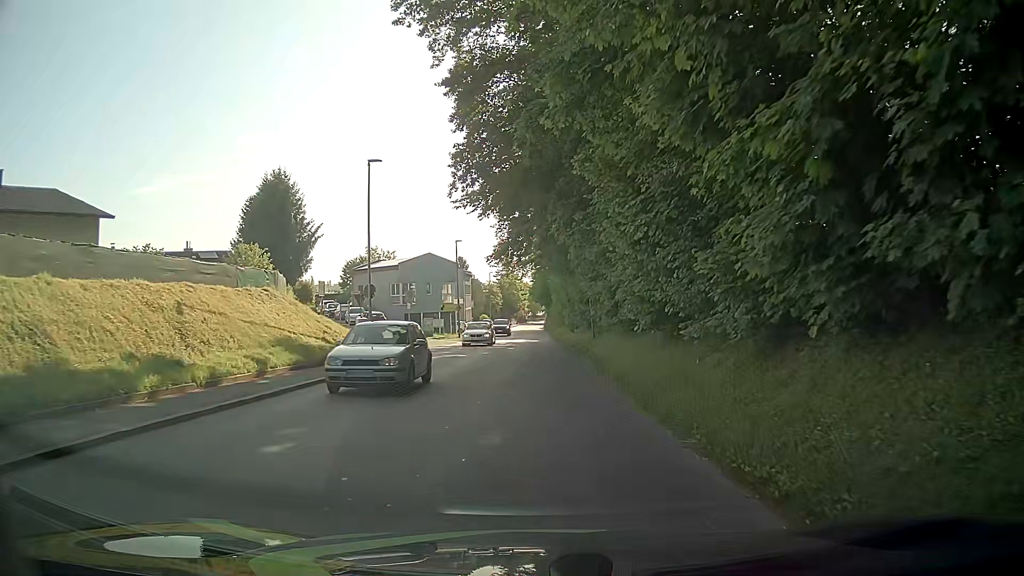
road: tertiary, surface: asphalt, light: Day
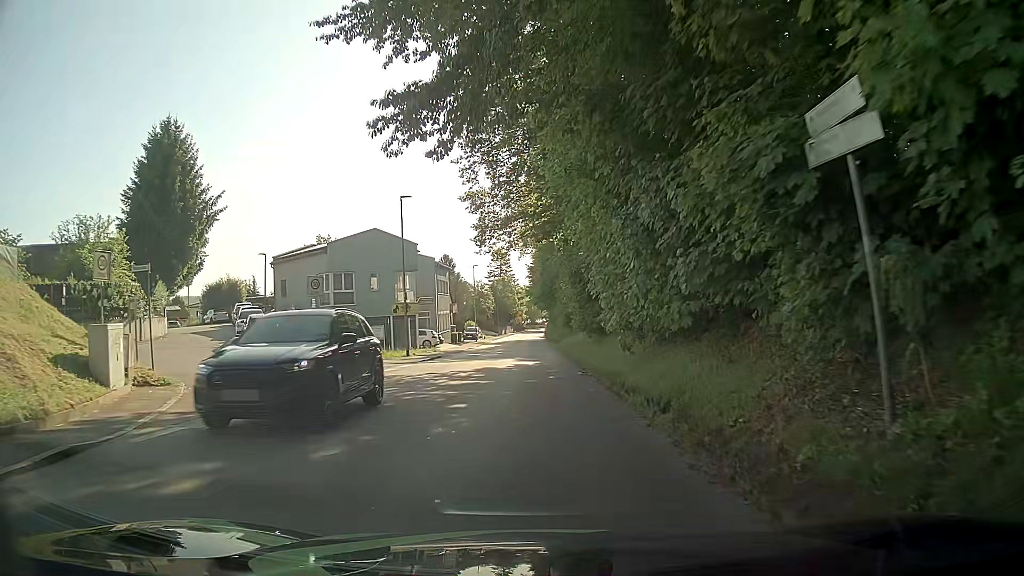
(0.0, +22.6) m; 0°
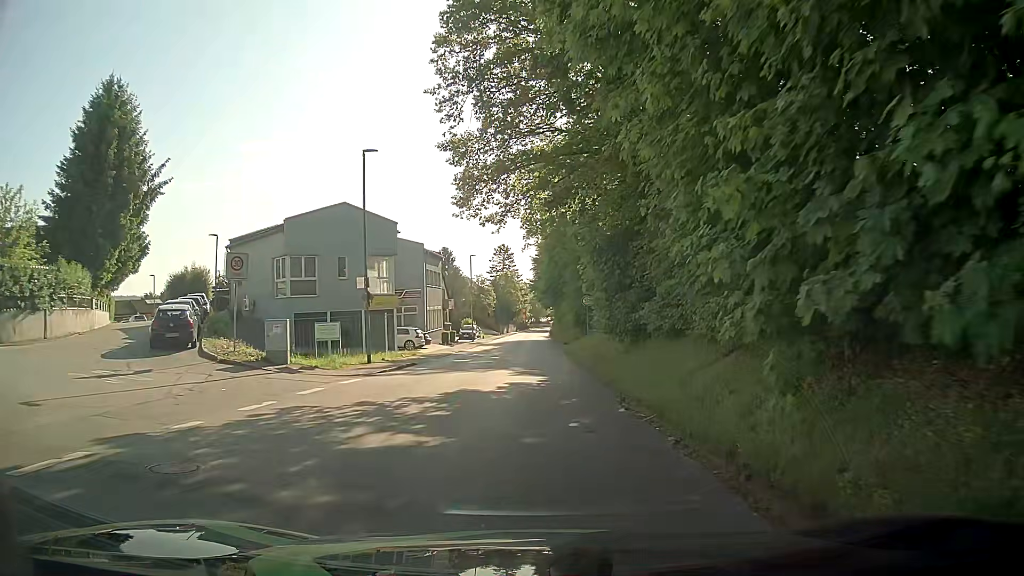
(0.0, +8.9) m; 0°
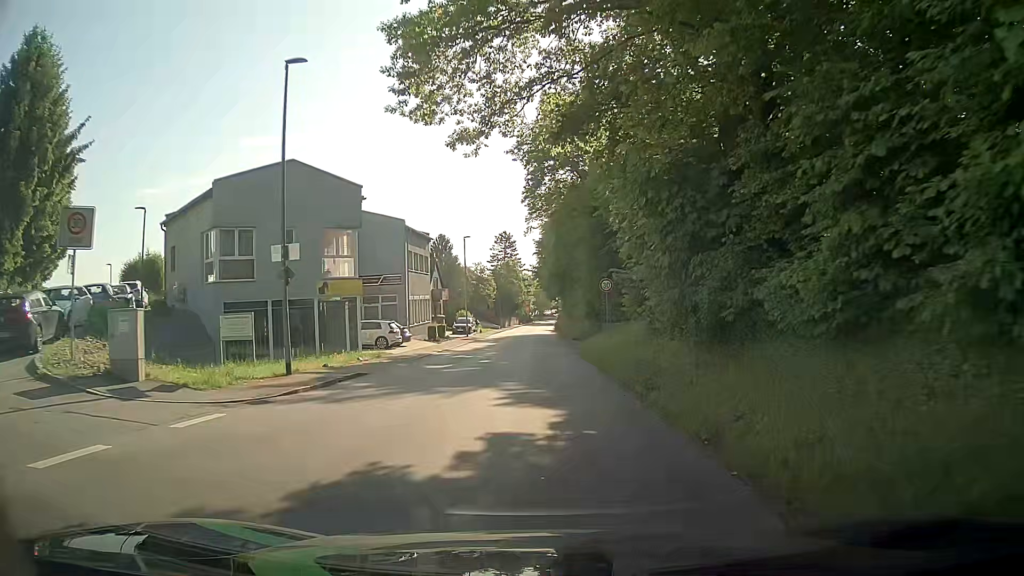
(-0.3, +9.0) m; -2°
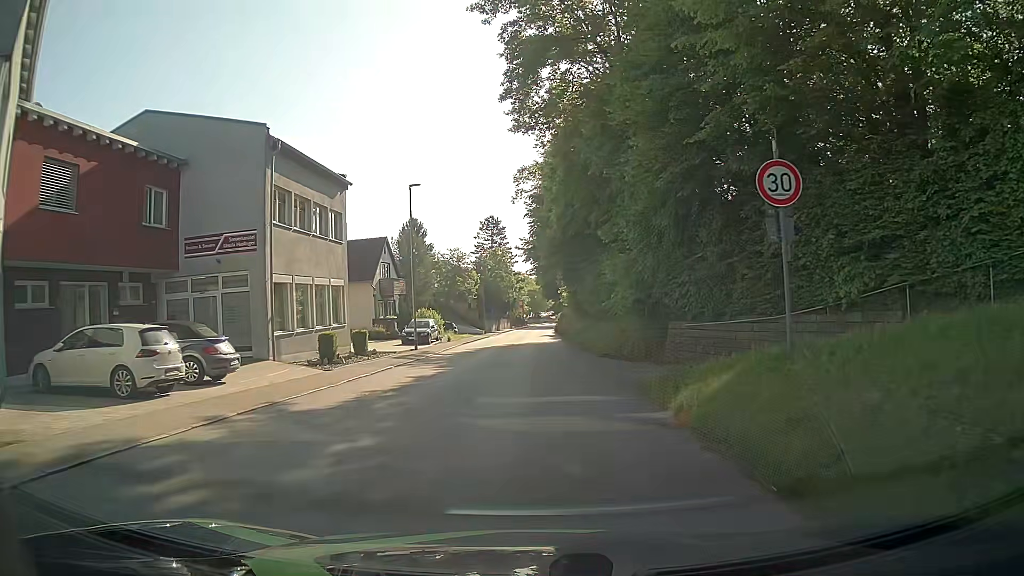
(+0.4, +22.6) m; +1°
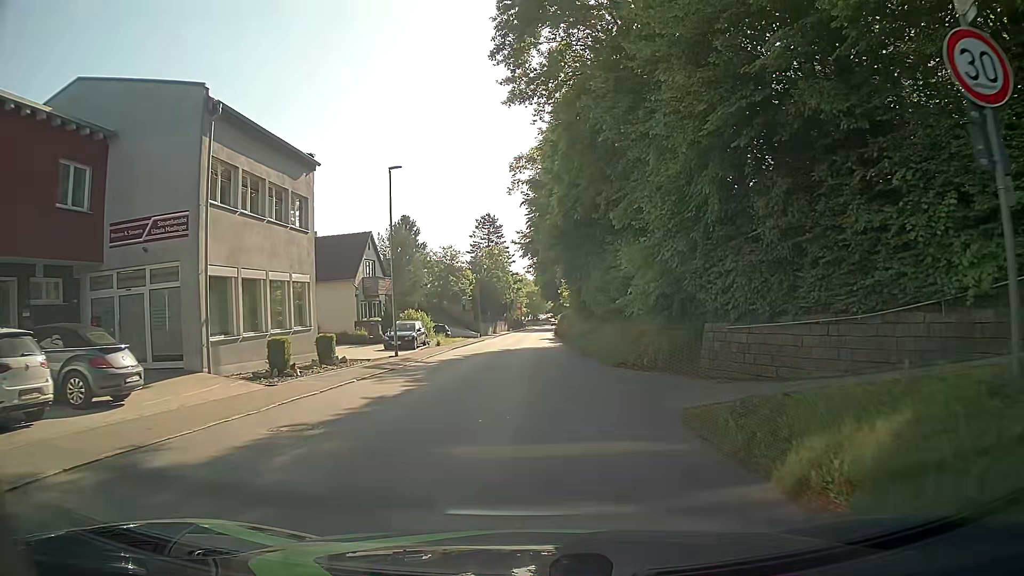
(0.0, +4.5) m; +1°
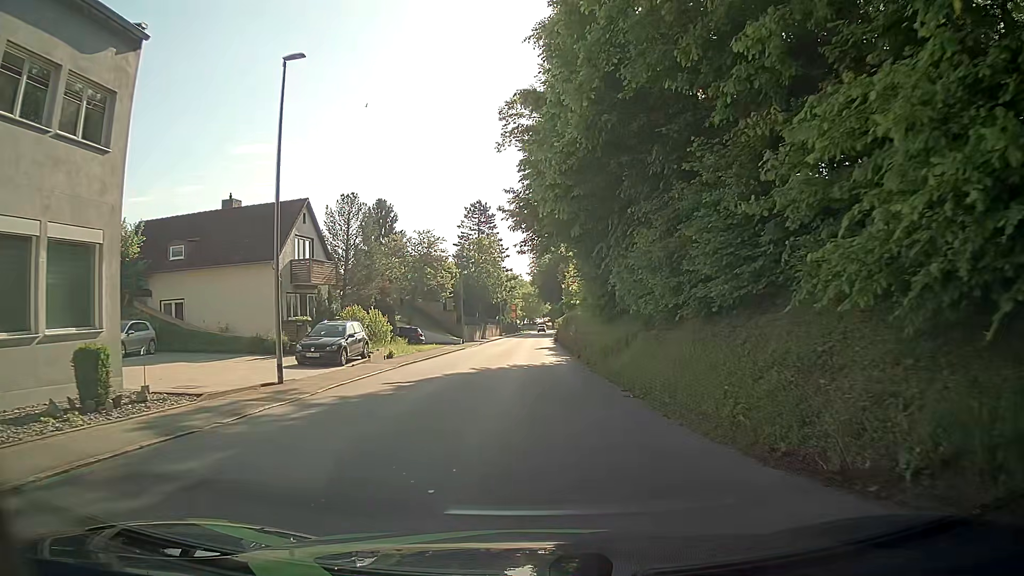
(-0.2, +13.4) m; -1°
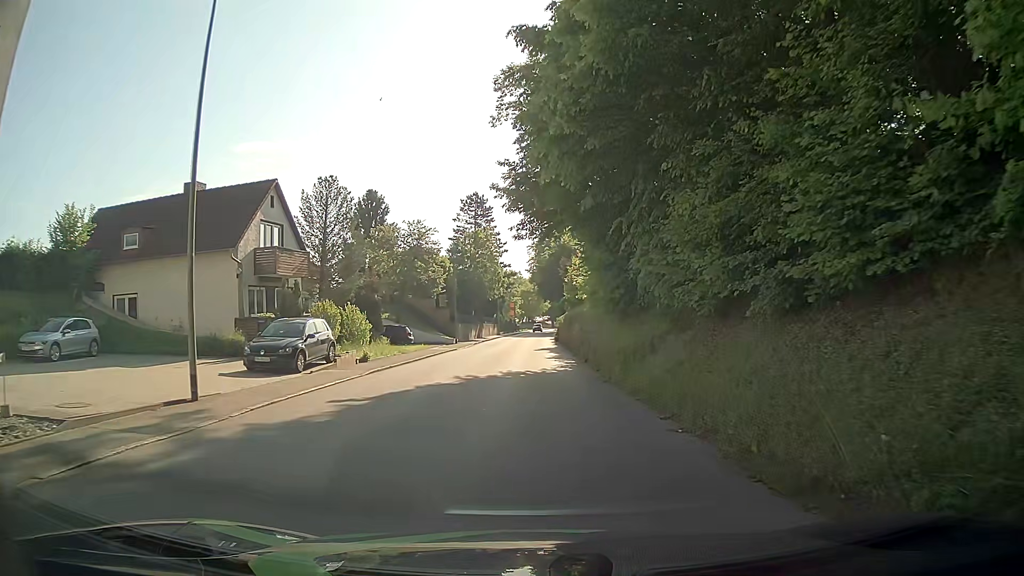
(0.0, +4.4) m; +1°
(0, +10) (0, +20) (0, +30) (0, +40) (0, +50) (0, +60) (+1, +70) (+1, +80) (+1, +90) (+2, +100) m
